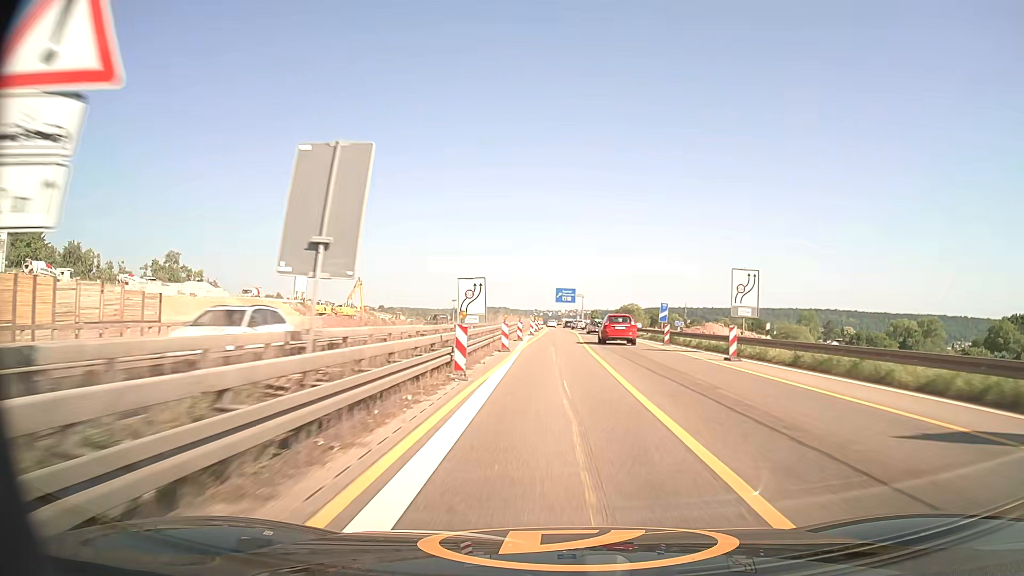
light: Day
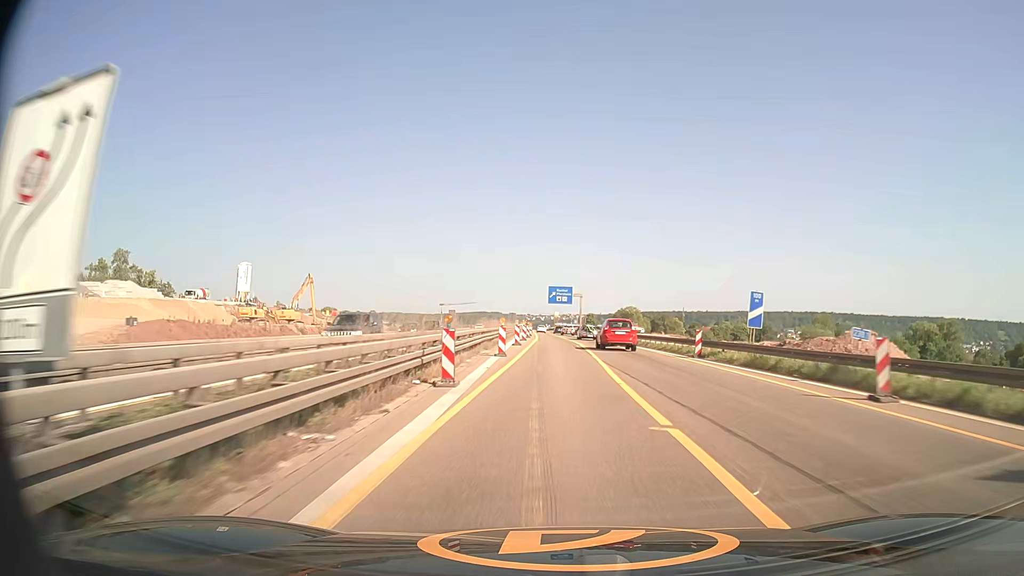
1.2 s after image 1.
(+0.1, +25.9) m; 0°
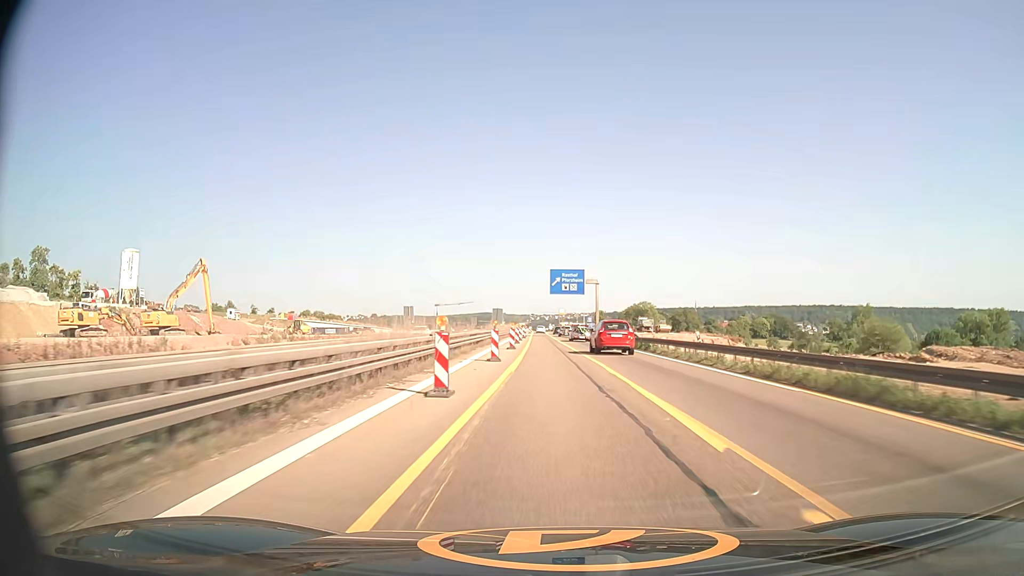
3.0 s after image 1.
(+0.1, +38.9) m; 0°
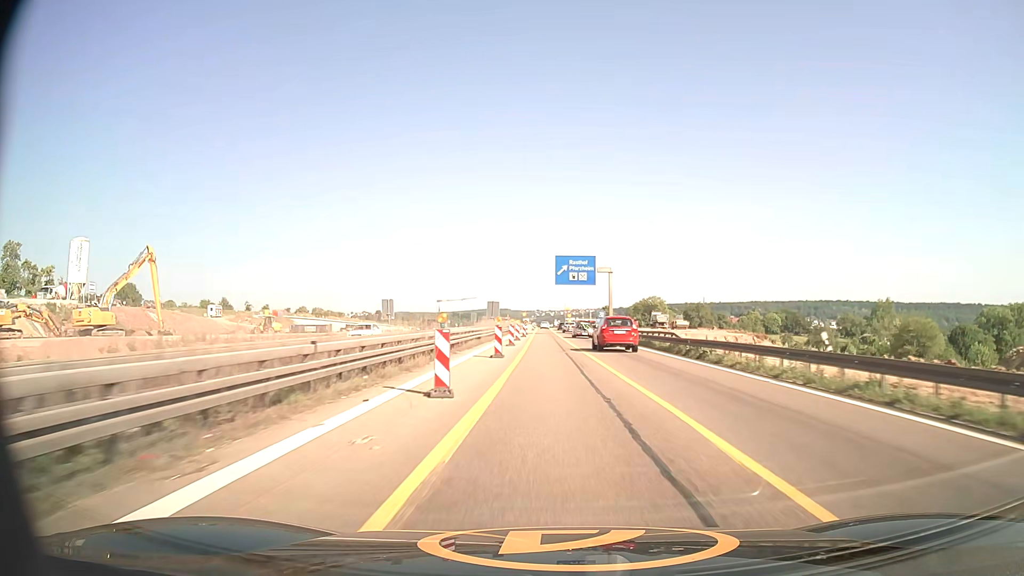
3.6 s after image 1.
(-0.1, +12.9) m; 0°
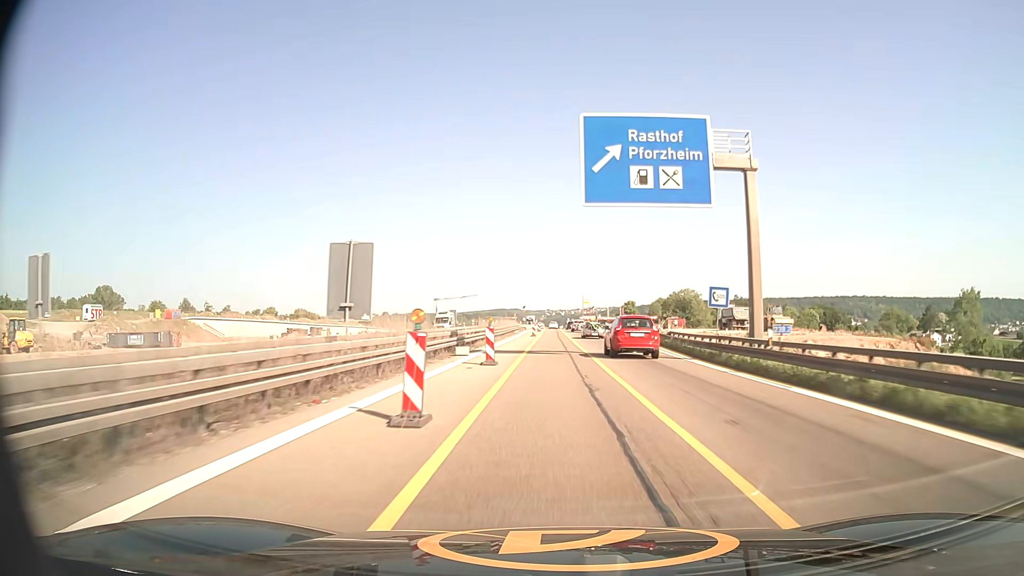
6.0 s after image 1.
(-0.7, +51.6) m; -1°
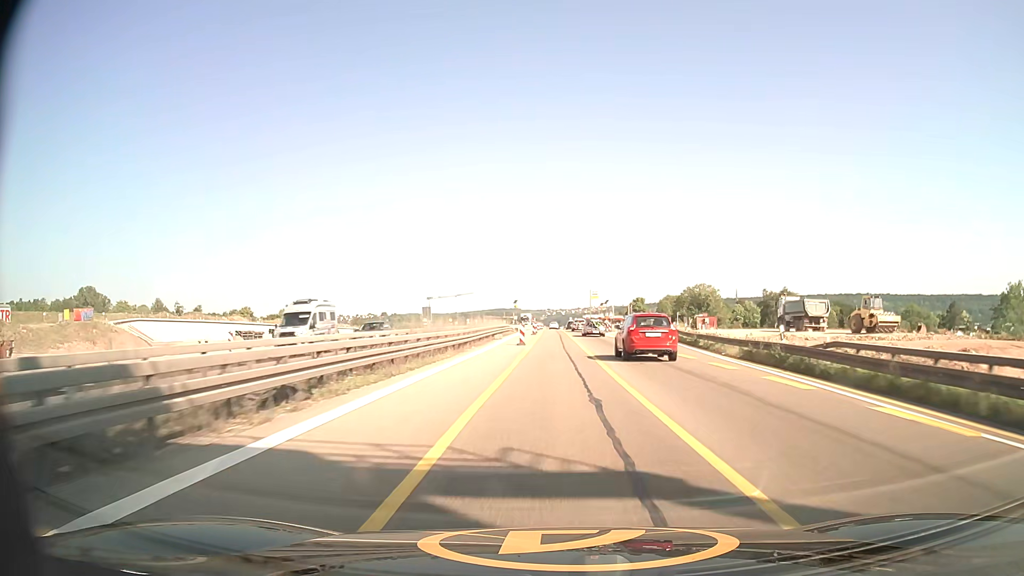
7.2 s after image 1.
(0.0, +25.2) m; 0°
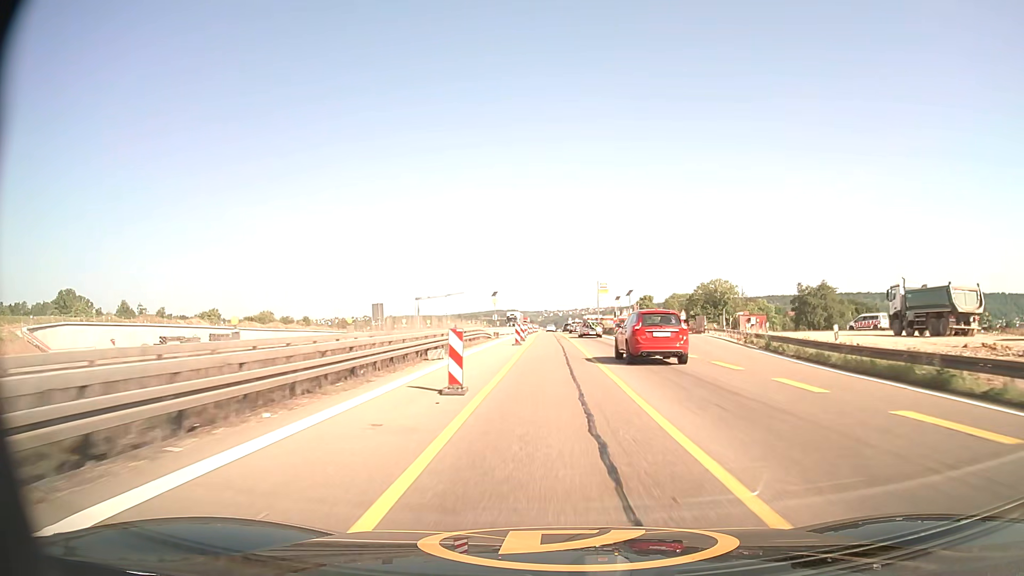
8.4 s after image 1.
(0.0, +25.3) m; 0°
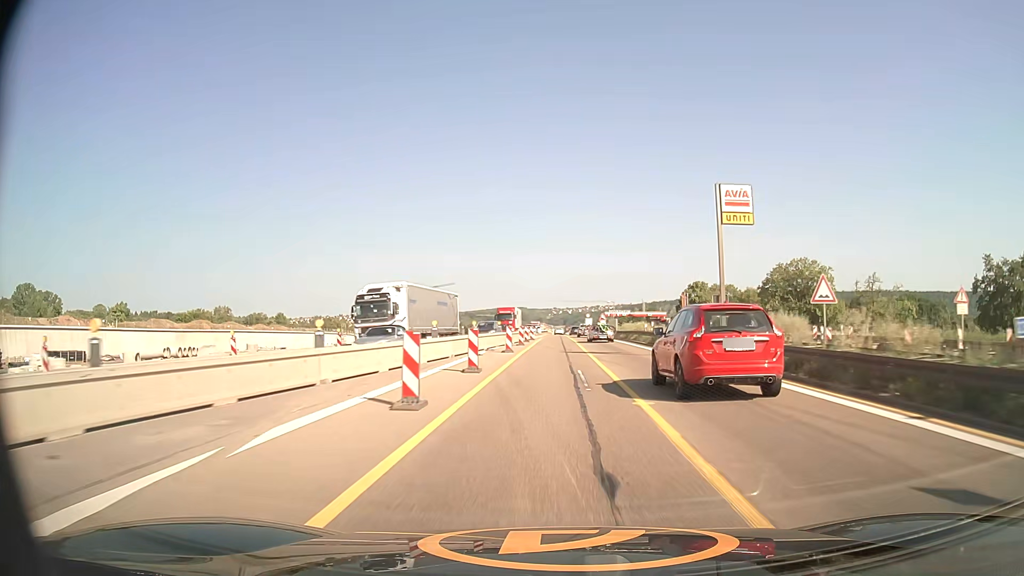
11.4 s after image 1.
(-0.1, +62.5) m; -1°
(0, +10) (0, +20) (0, +30) (0, +40) (0, +50) (0, +60) (0, +70) (0, +80) (+1, +90) (+1, +100) m
